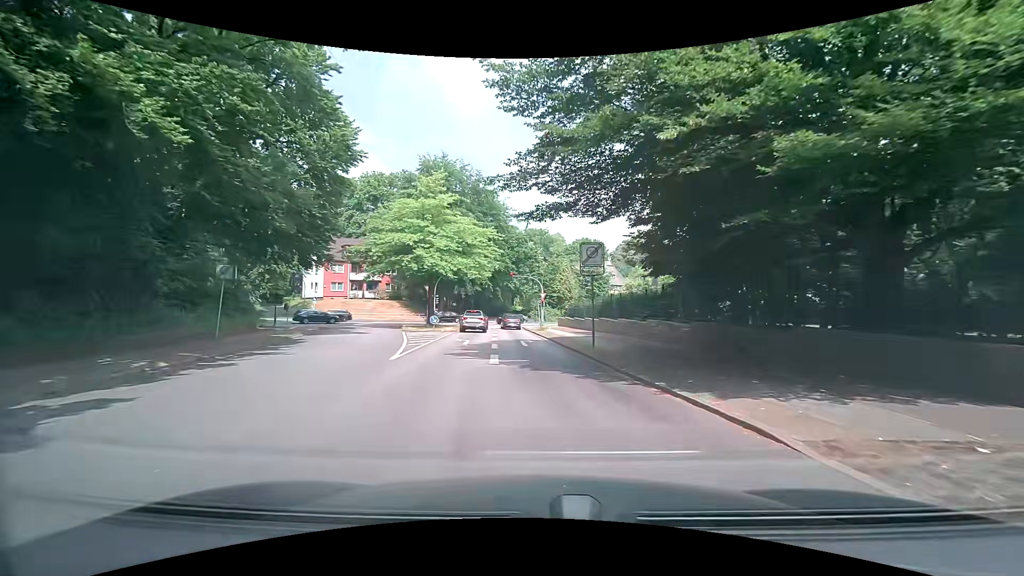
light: Day
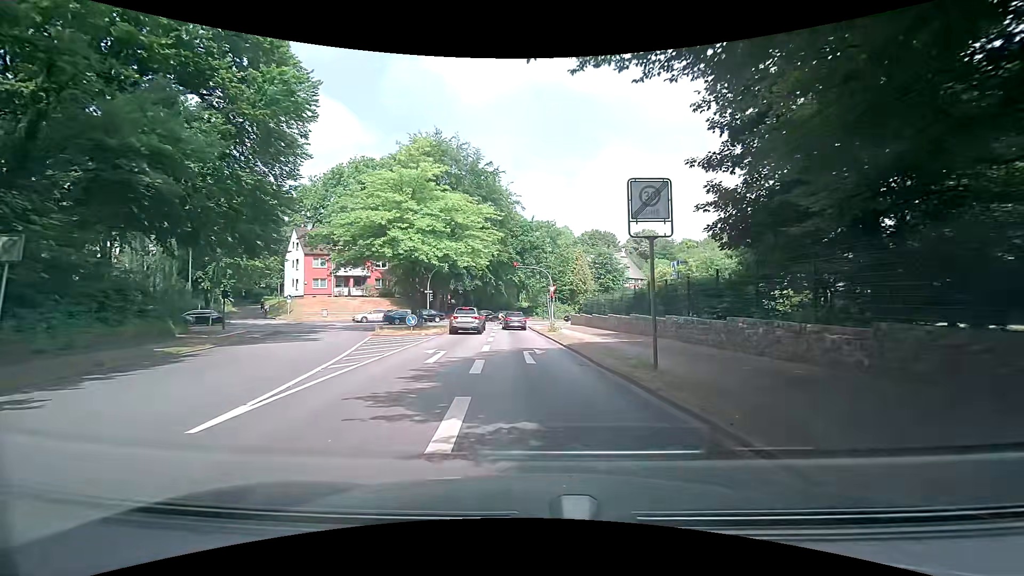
(0.0, +8.8) m; -1°
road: residential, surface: asphalt
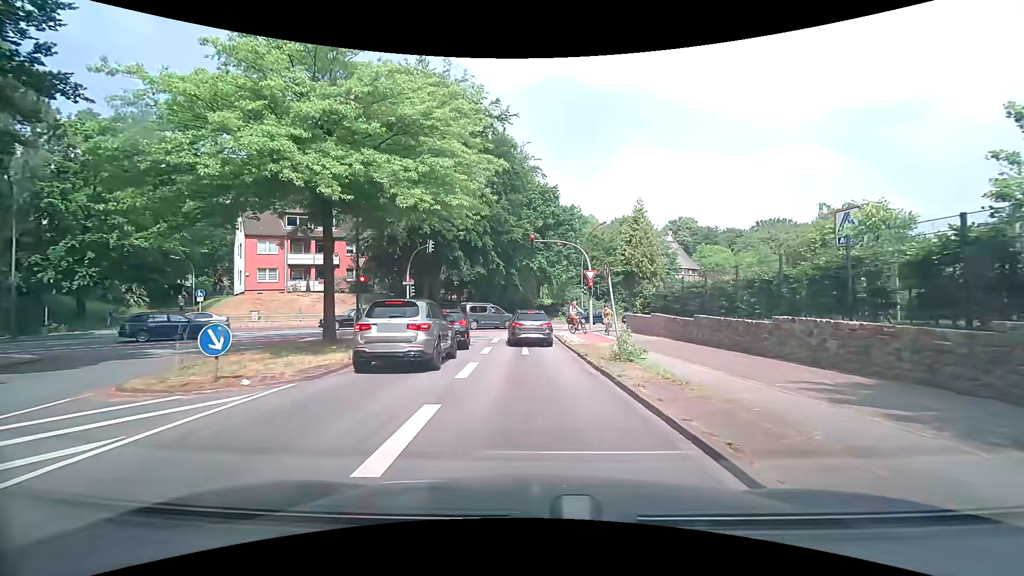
(-0.1, +18.7) m; 0°
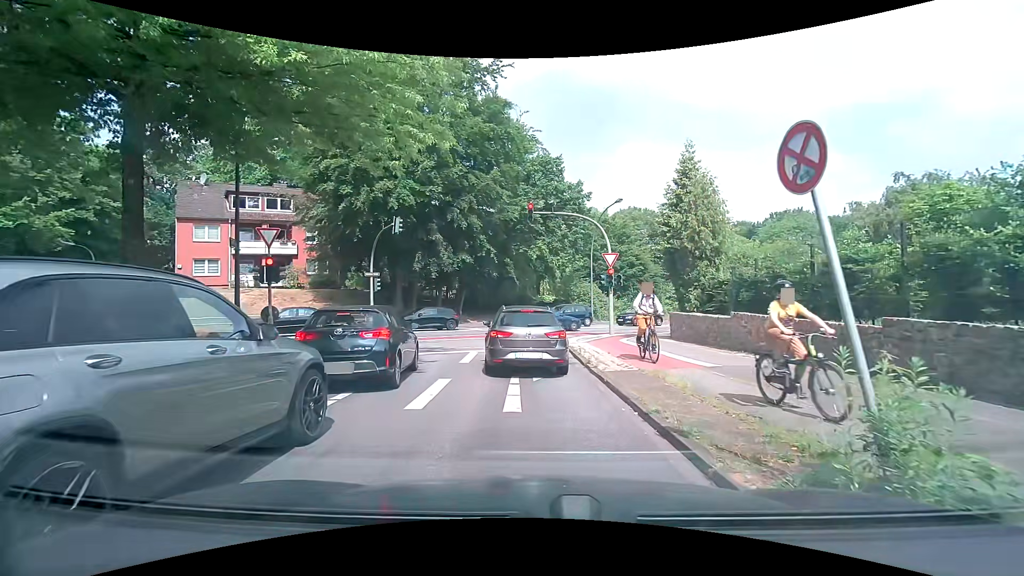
(-0.2, +8.9) m; +1°
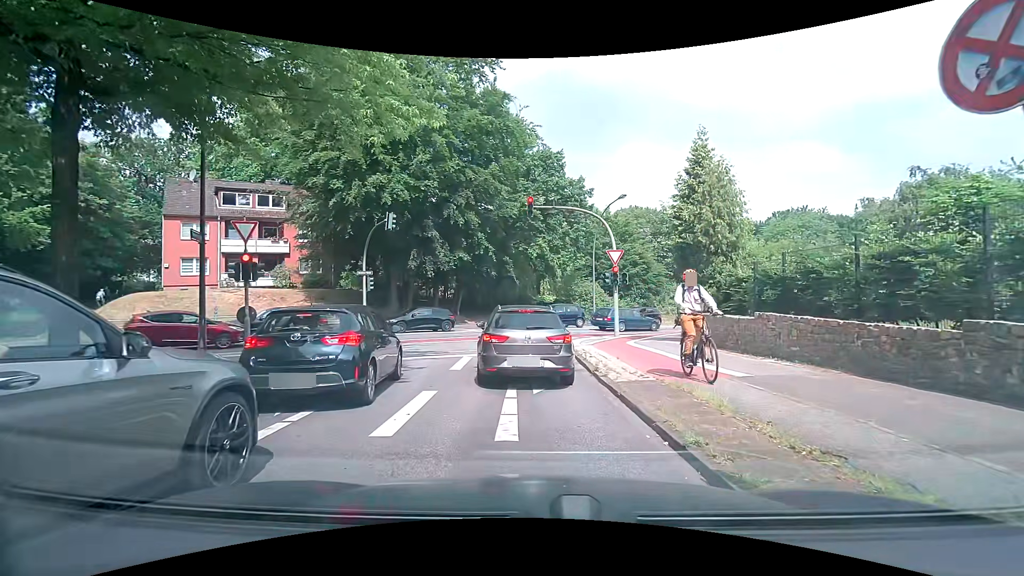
(-0.1, +1.4) m; -2°
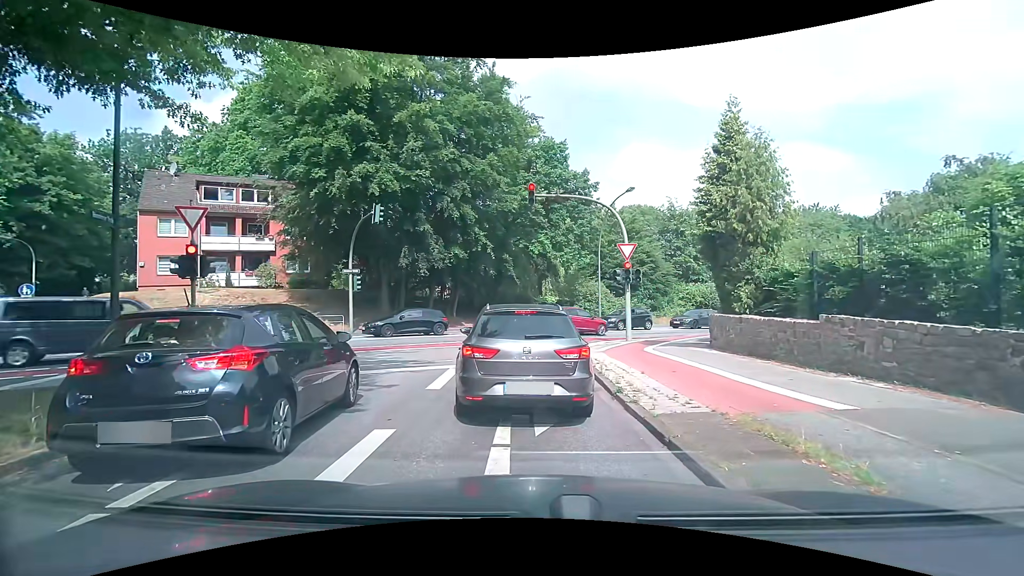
(0.0, +2.5) m; -2°
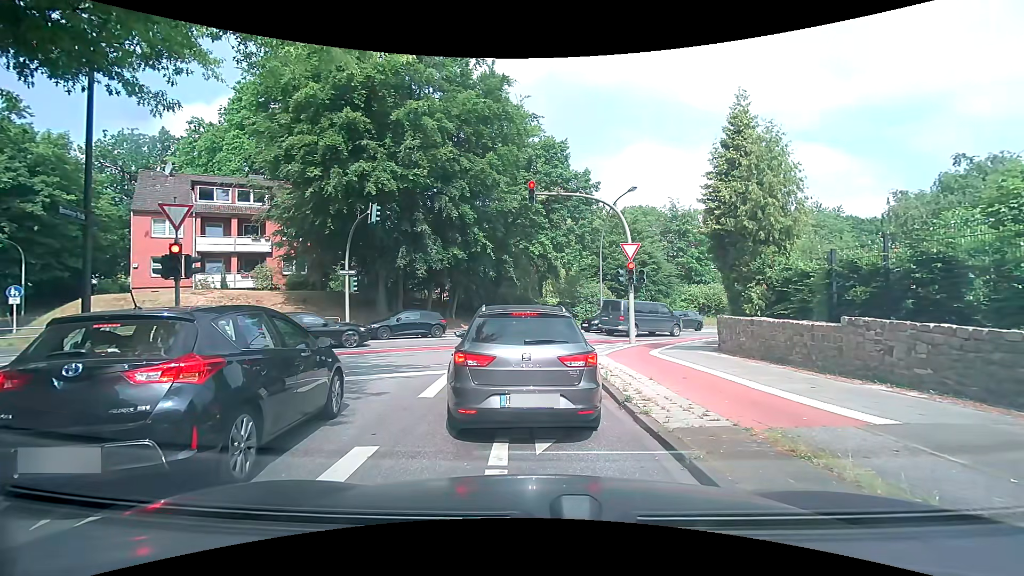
(0.0, +0.7) m; 0°
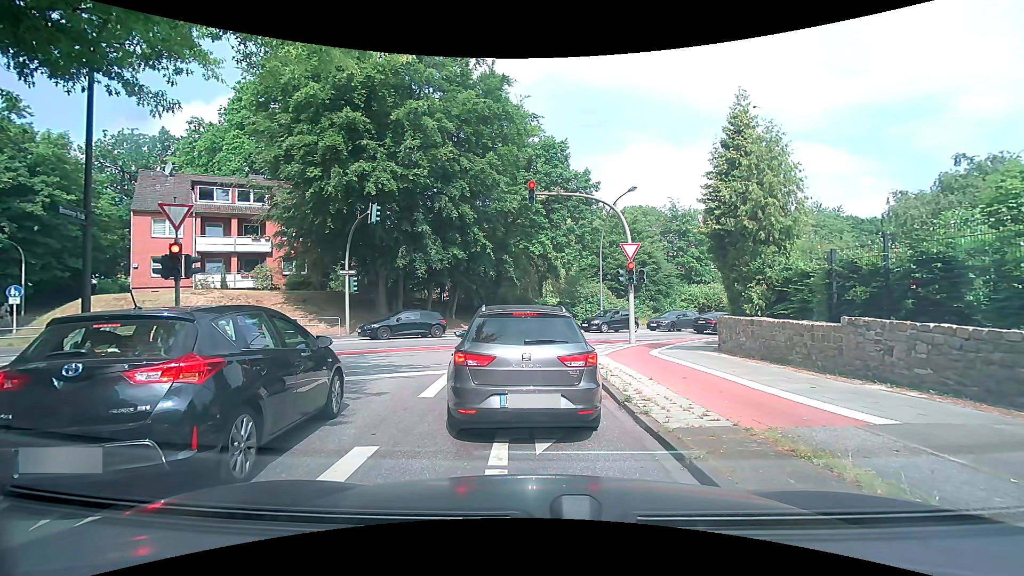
(0.0, 0.0) m; 0°
